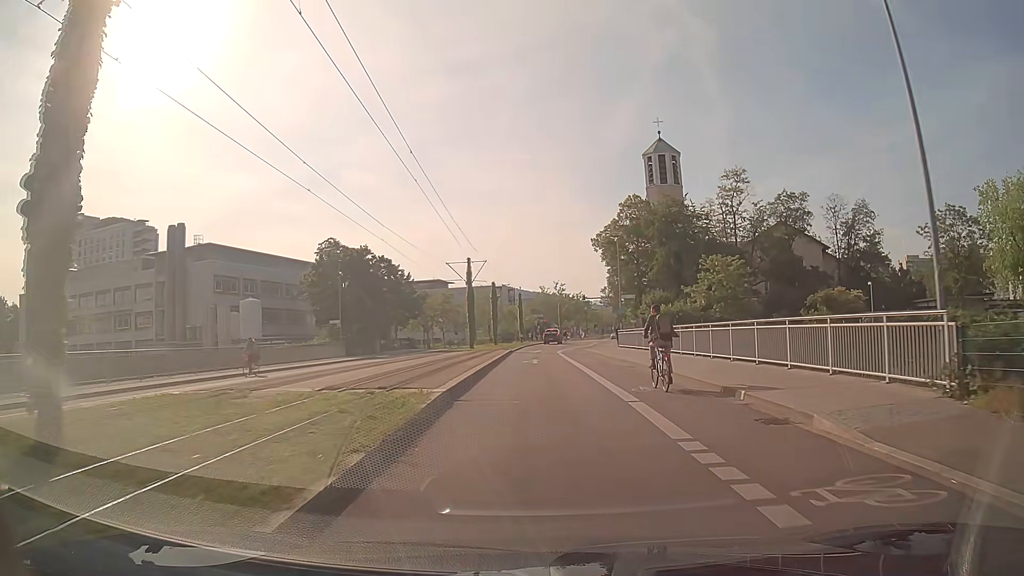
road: secondary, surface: asphalt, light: Day
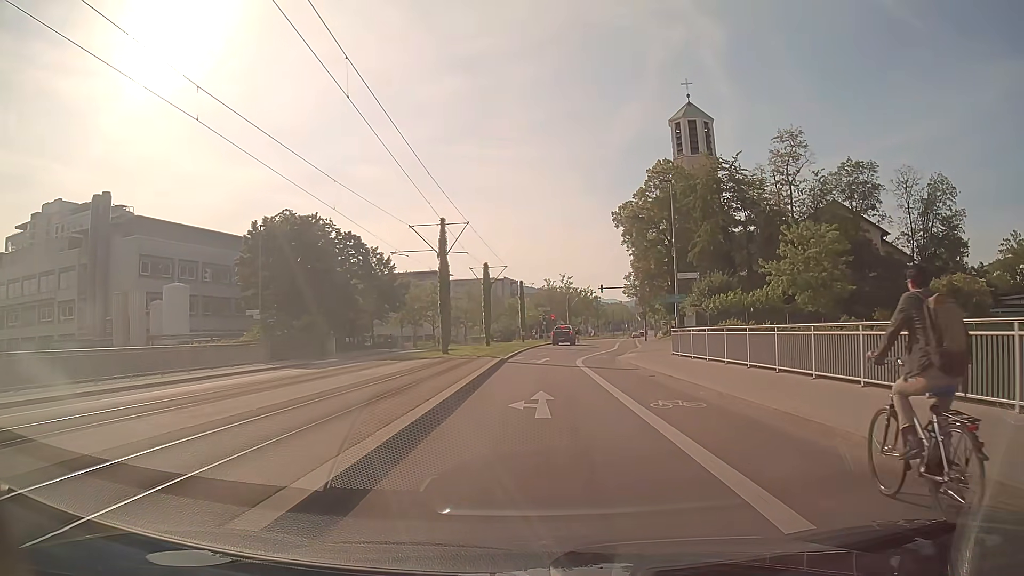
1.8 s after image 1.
(+0.1, +18.5) m; 0°
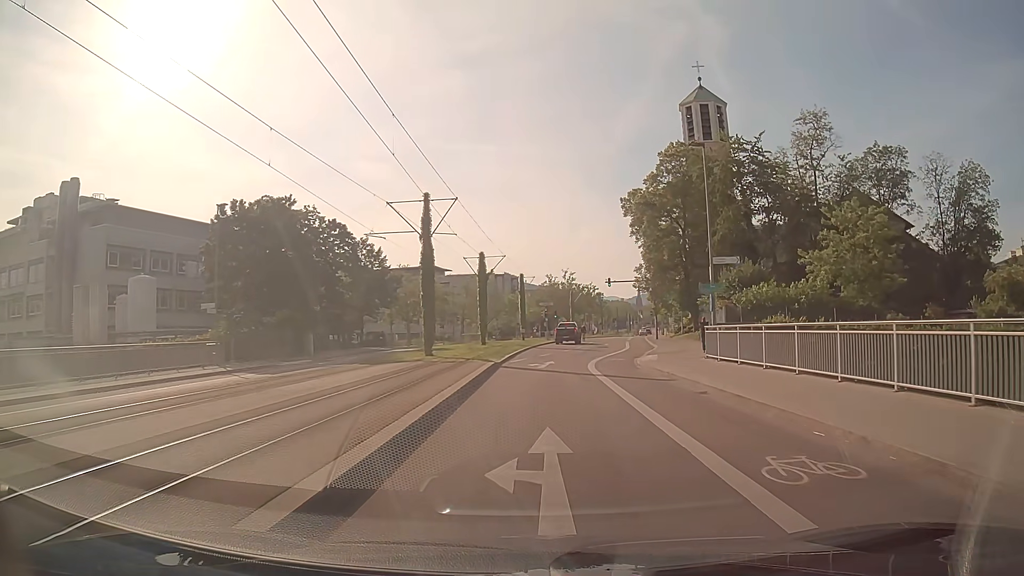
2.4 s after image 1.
(0.0, +6.2) m; 0°
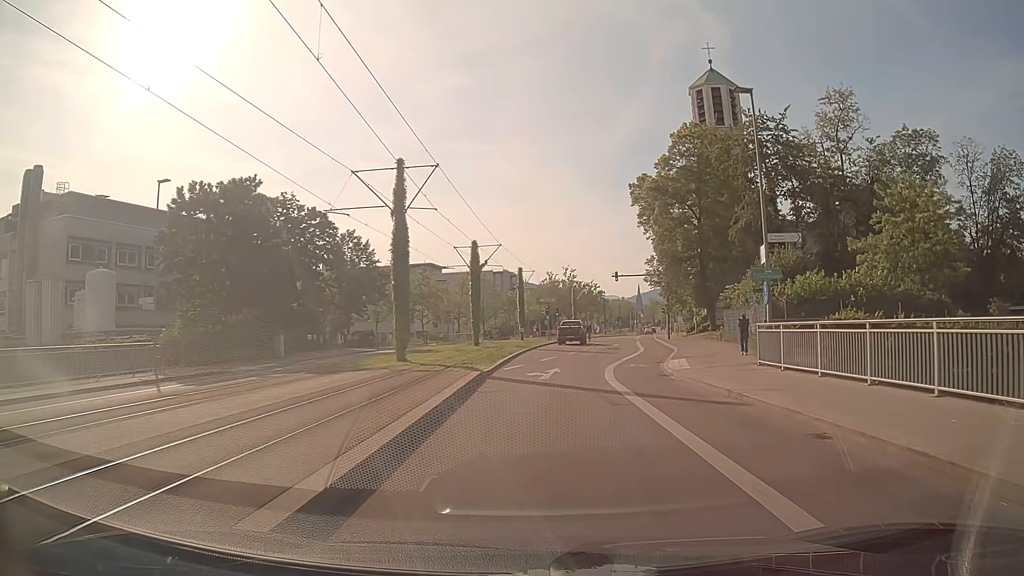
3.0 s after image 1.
(0.0, +6.3) m; 0°
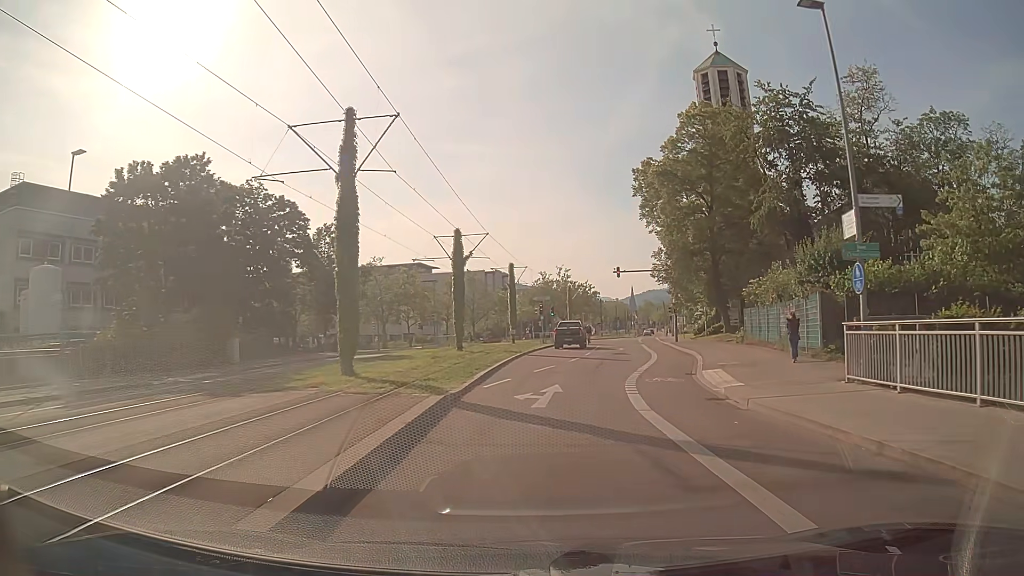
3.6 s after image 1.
(0.0, +6.3) m; +1°
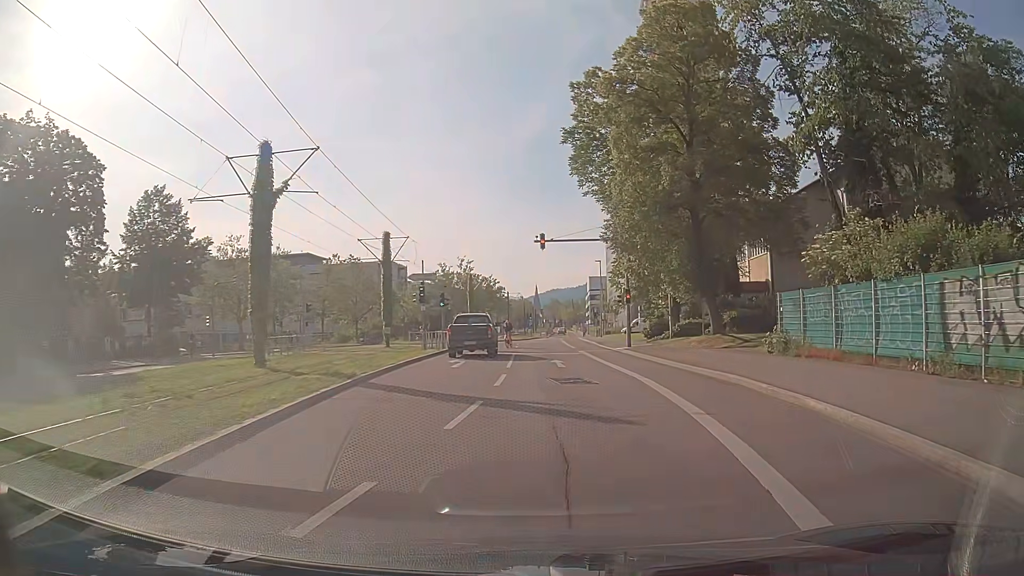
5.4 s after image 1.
(+1.0, +18.9) m; +8°
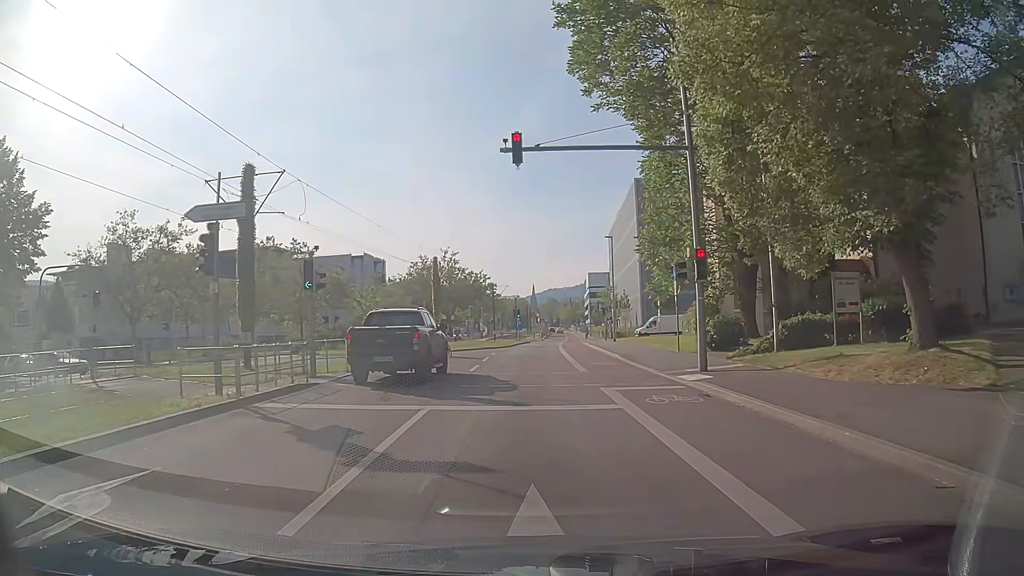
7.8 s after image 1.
(+0.8, +19.3) m; 0°
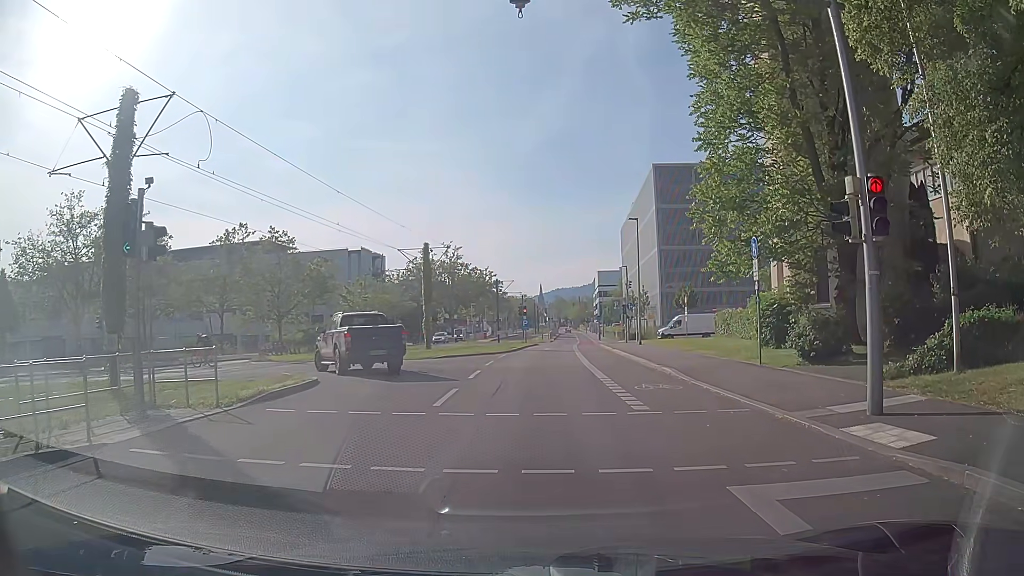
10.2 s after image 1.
(-0.1, +8.4) m; -3°
(0, +10) (+1, +20) (+1, +30) (+2, +40) (+4, +50) (+5, +60) (+6, +70) (+7, +80) (+8, +90) (+9, +100) m
